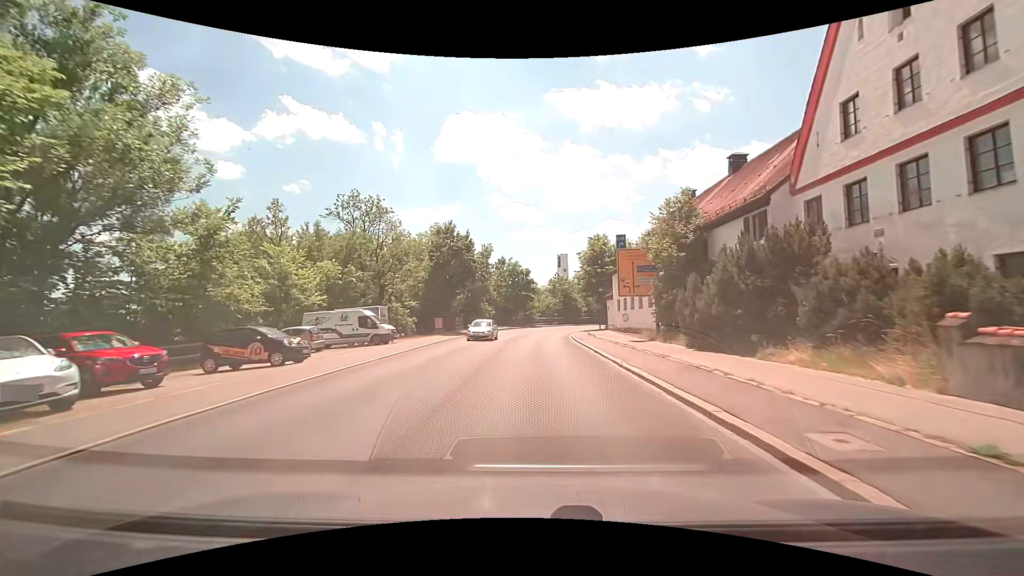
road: secondary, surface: asphalt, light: Day
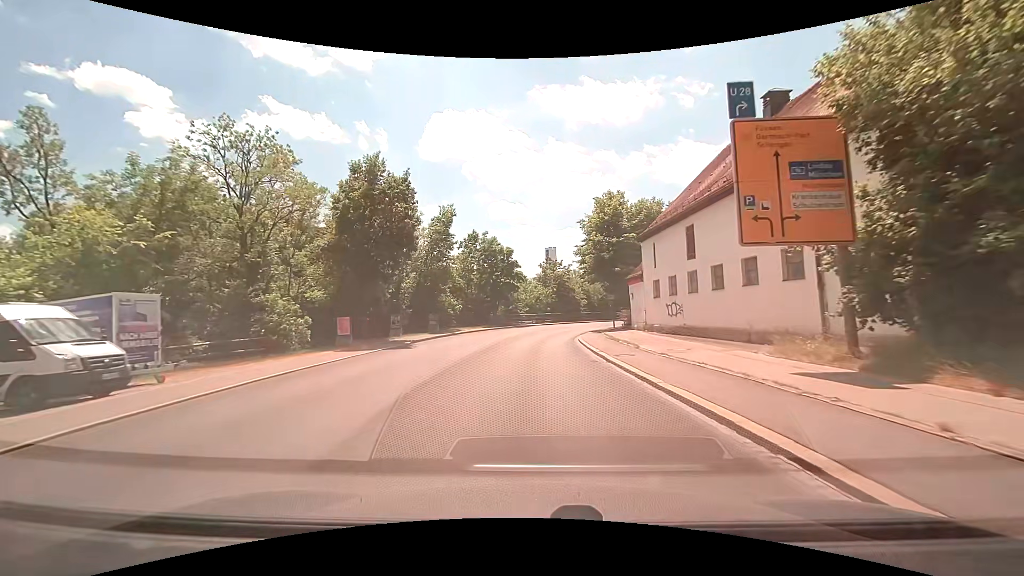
(+0.3, +20.3) m; +1°
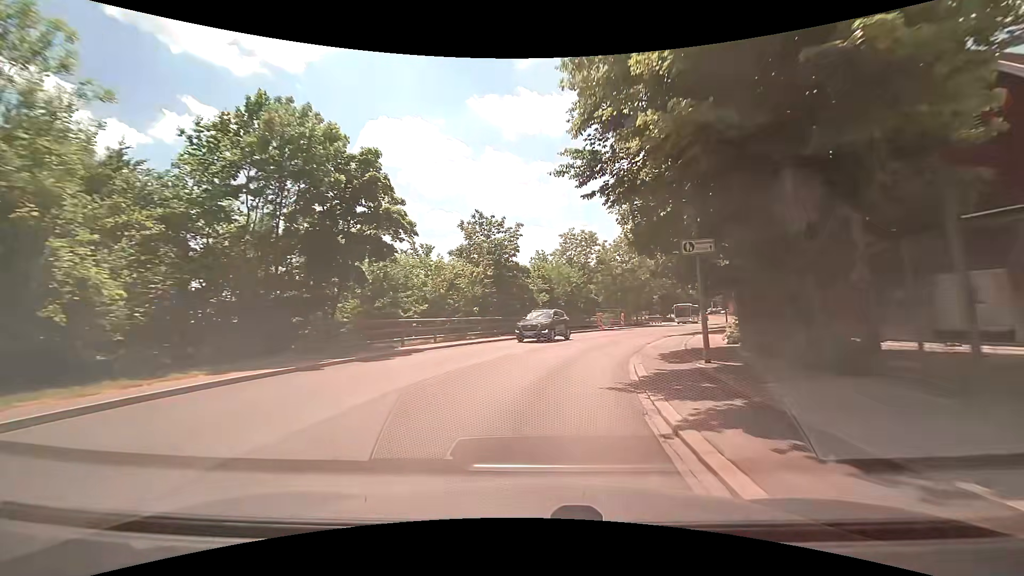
(+1.4, +33.9) m; +7°
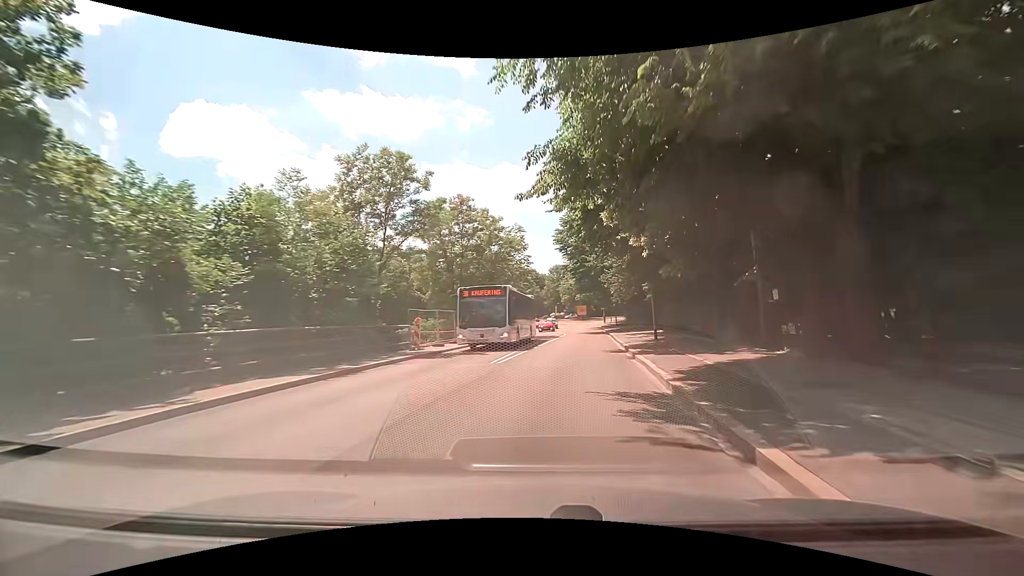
(+4.0, +25.7) m; +18°
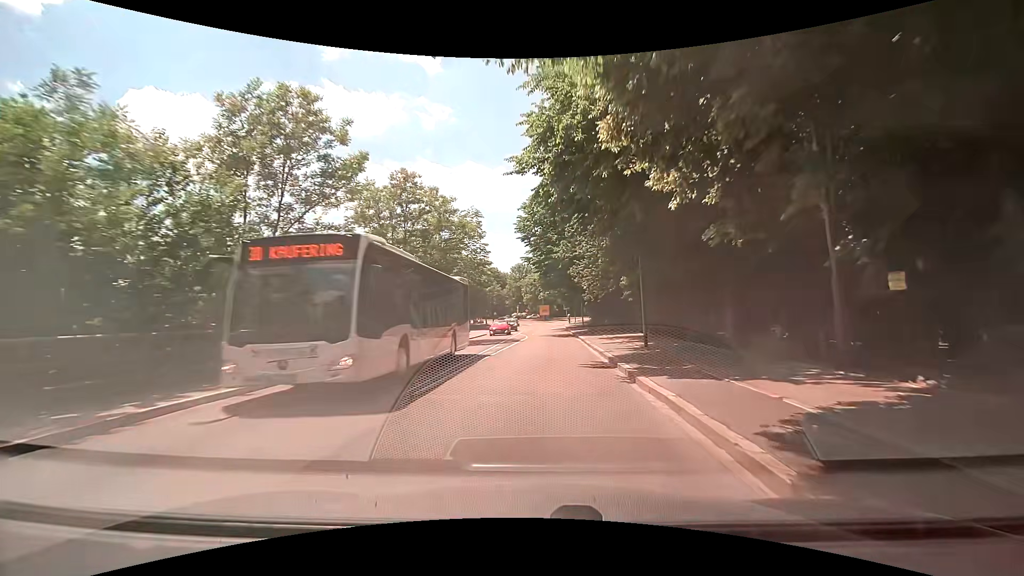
(+0.2, +6.3) m; +4°
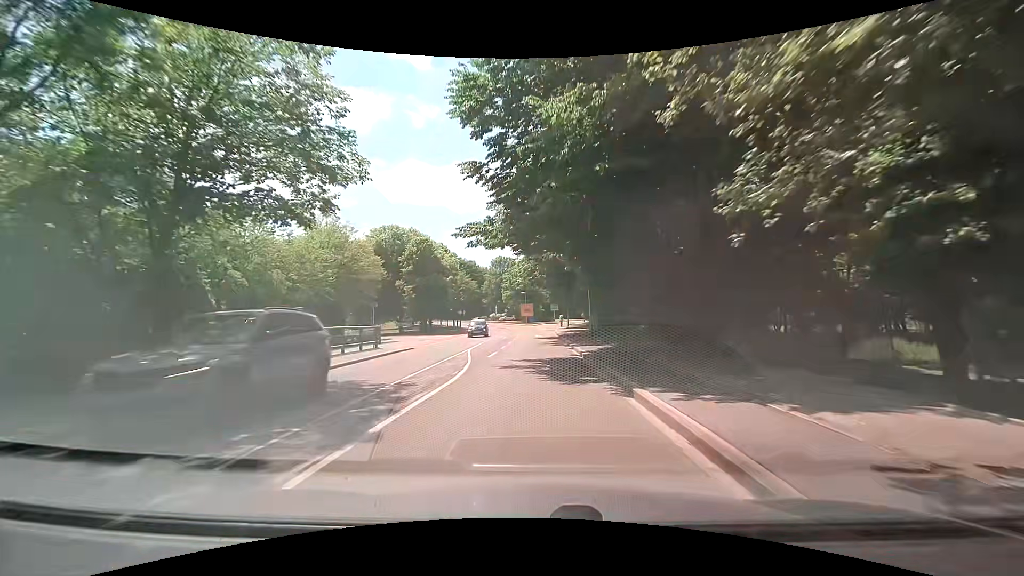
(+0.8, +24.9) m; +2°
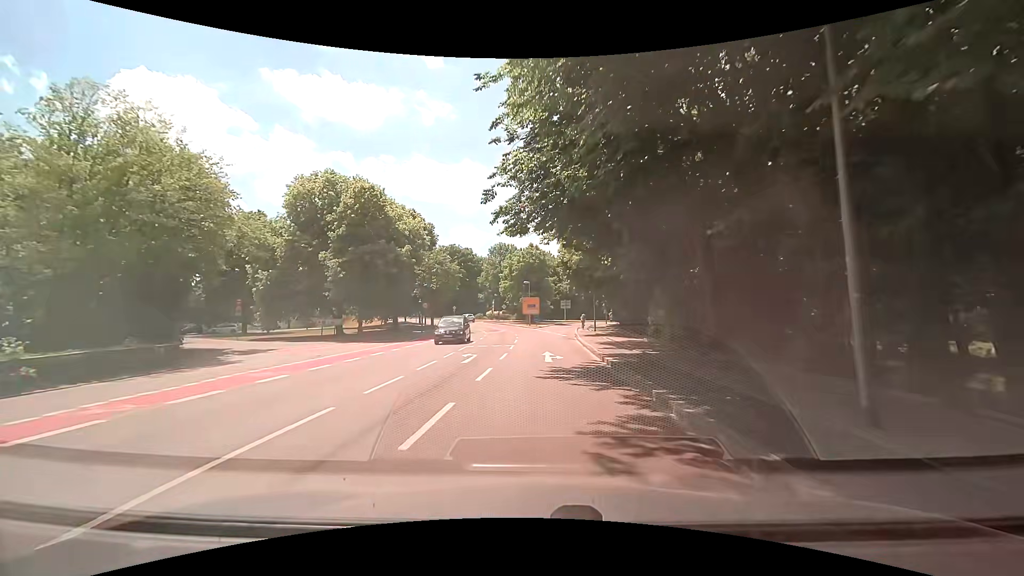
(-0.2, +25.4) m; 0°
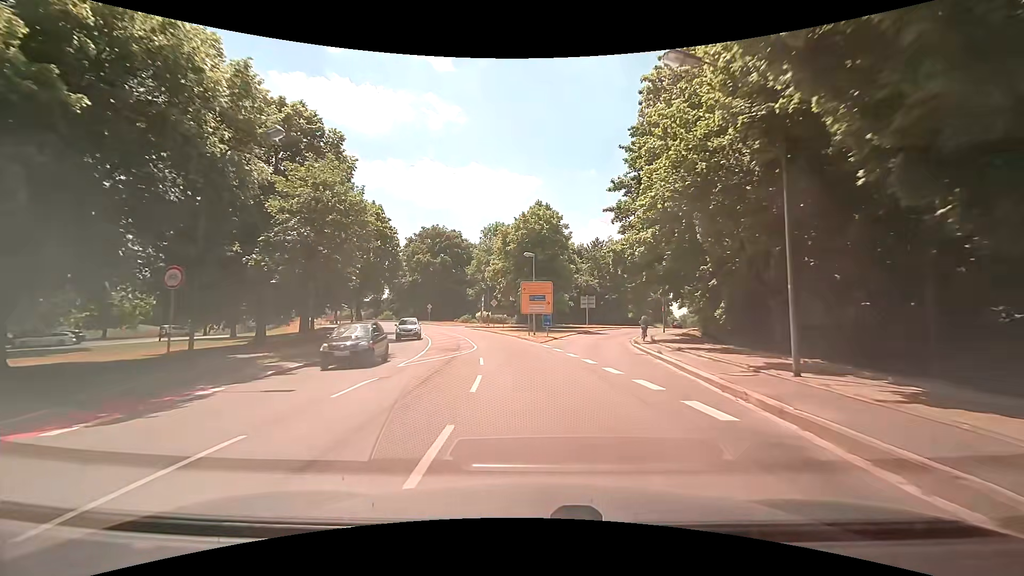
(-0.4, +32.3) m; -1°
(0, +10) (-1, +20) (-2, +30) (-4, +40) (-7, +49) (-10, +59) (-14, +68) (-19, +77) (-24, +85) (-30, +93) m
